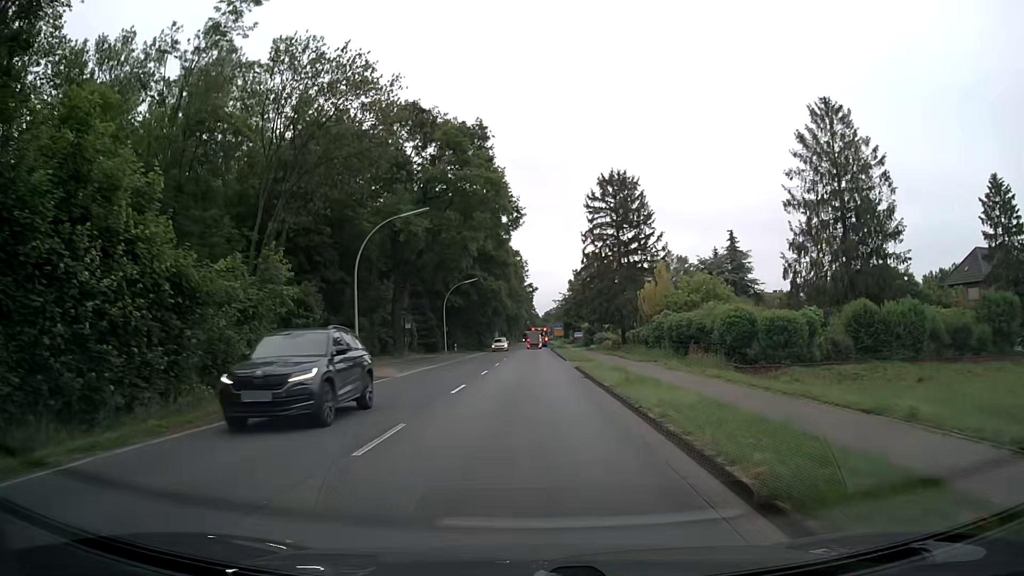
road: secondary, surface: asphalt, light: Day
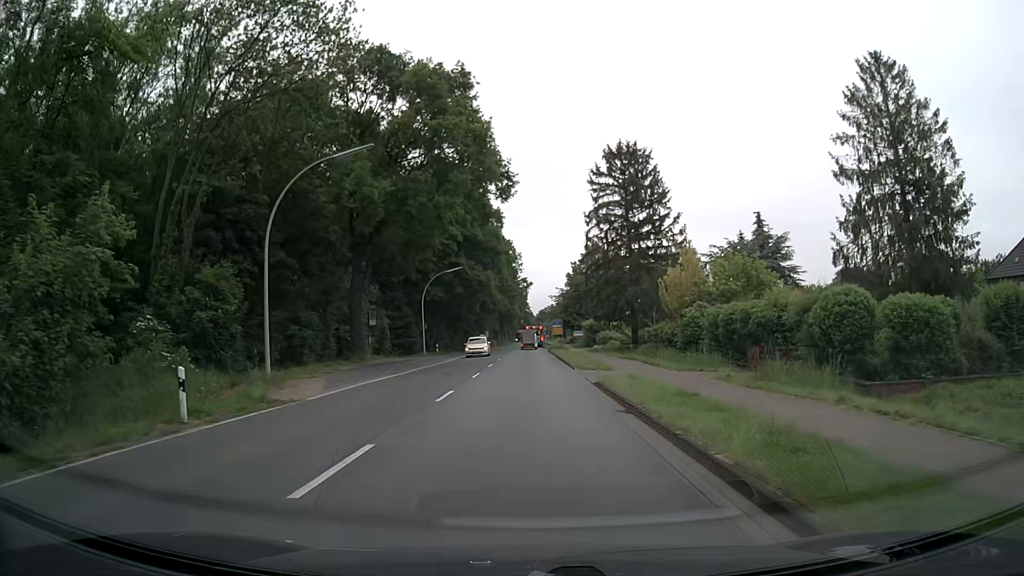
(0.0, +11.2) m; +1°
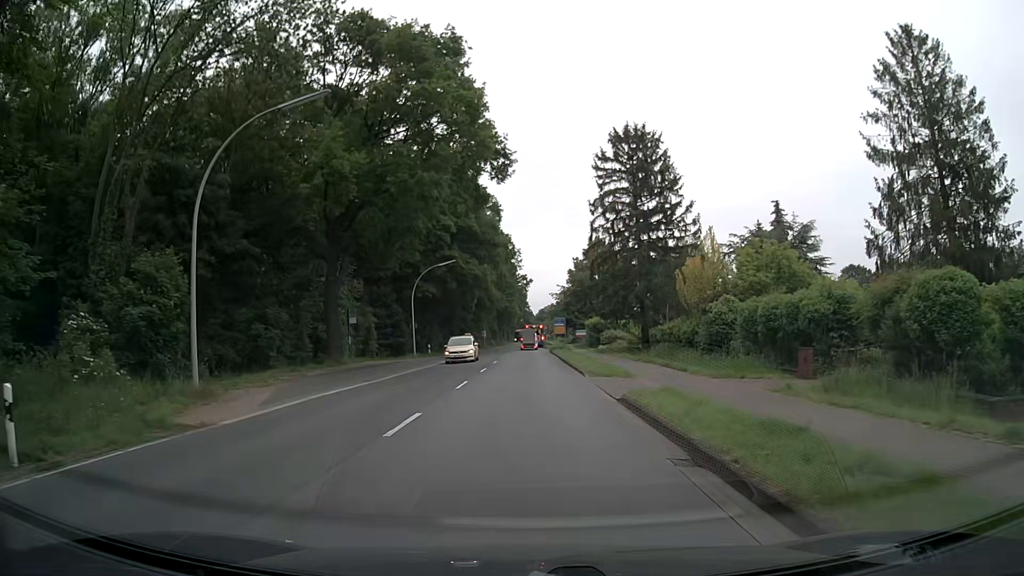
(0.0, +5.3) m; 0°
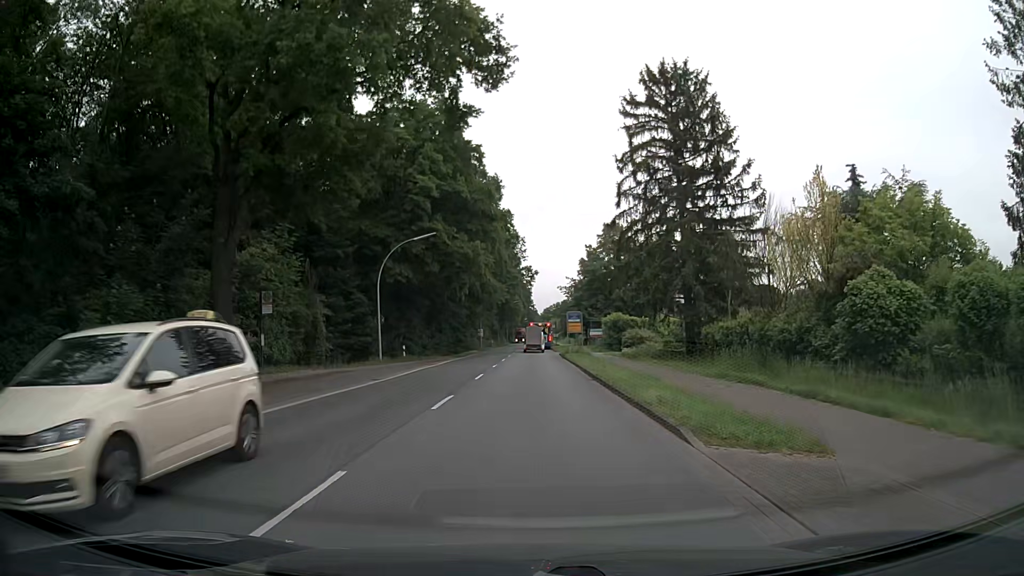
(0.0, +14.6) m; 0°
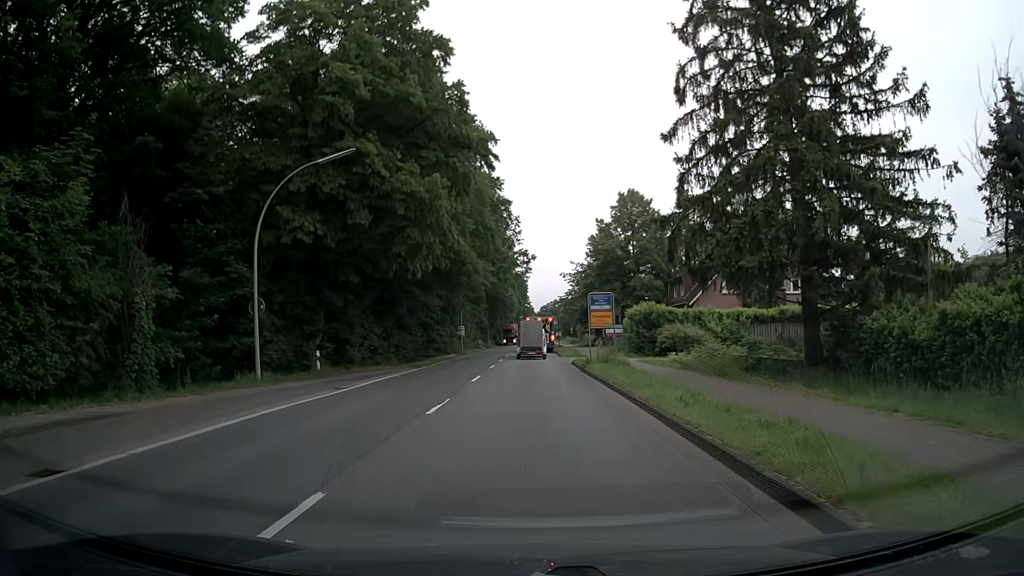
(-0.1, +19.0) m; -1°
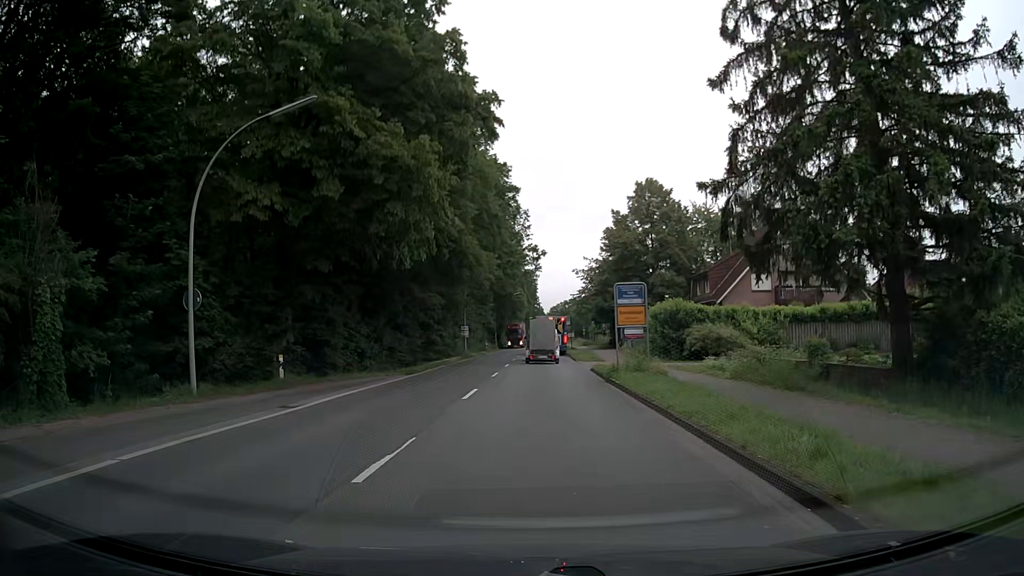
(0.0, +5.5) m; 0°
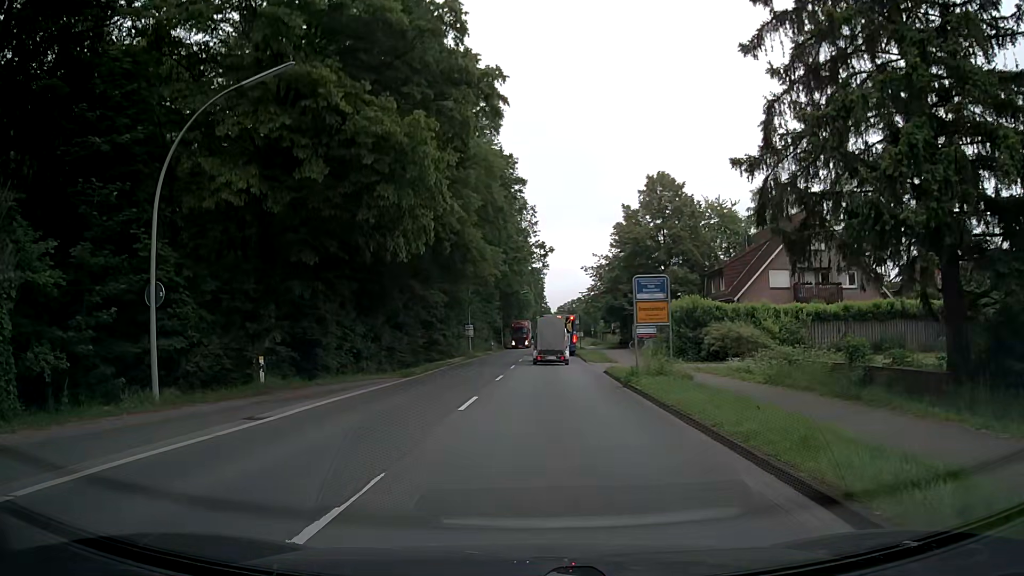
(0.0, +2.4) m; -1°
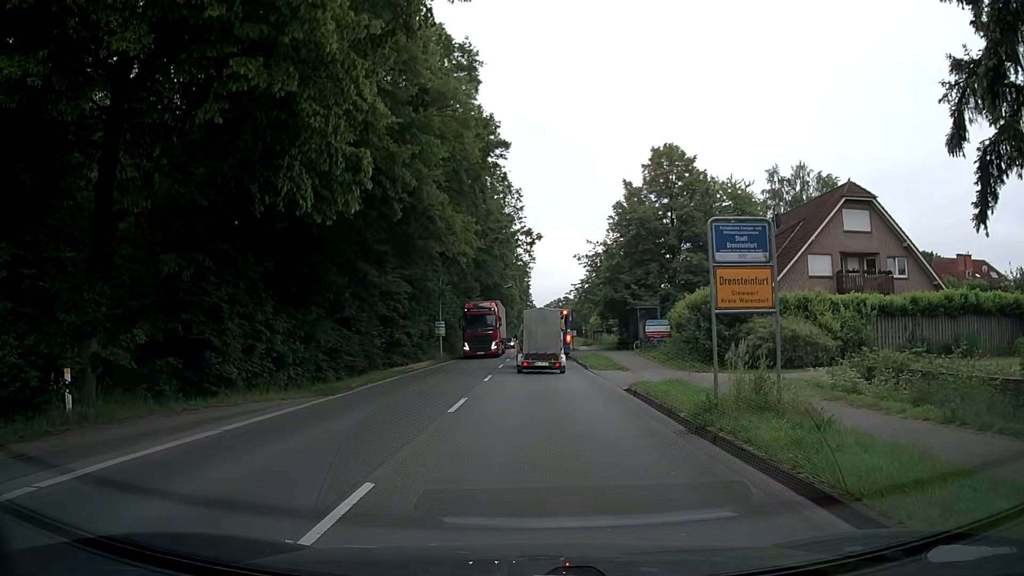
(+0.1, +9.4) m; +1°
